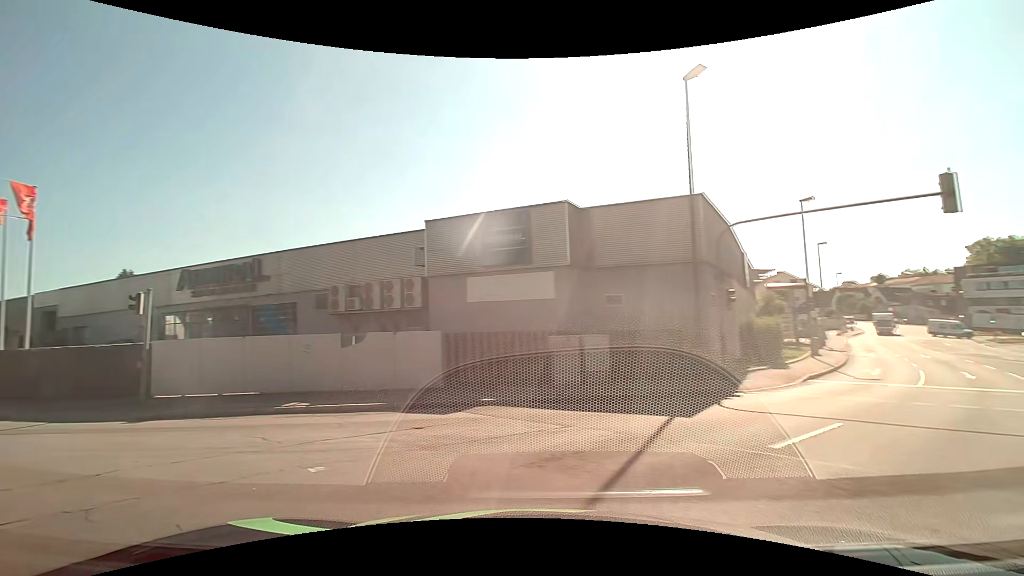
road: tertiary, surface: asphalt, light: Day
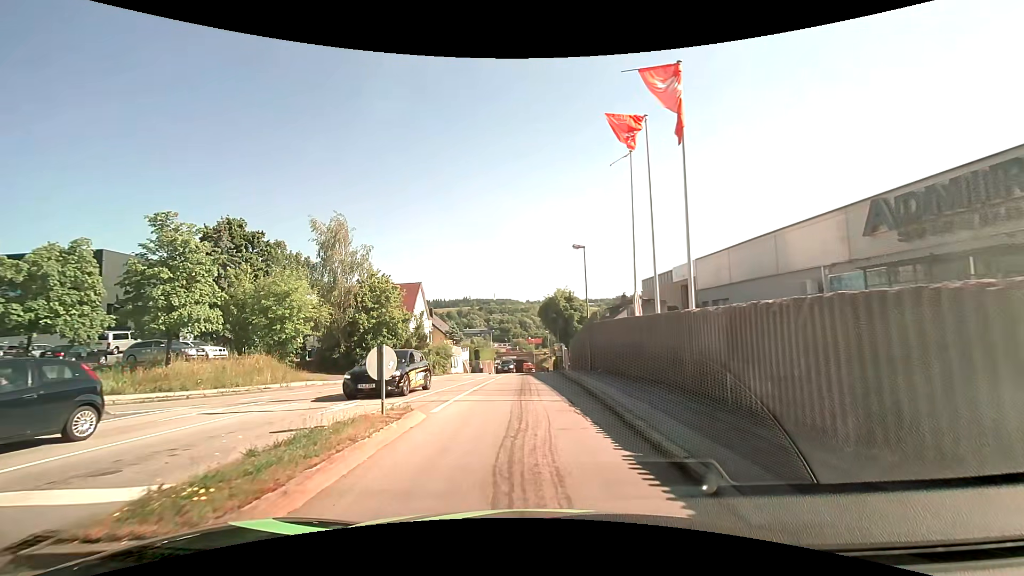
(-10.5, +11.0) m; -64°
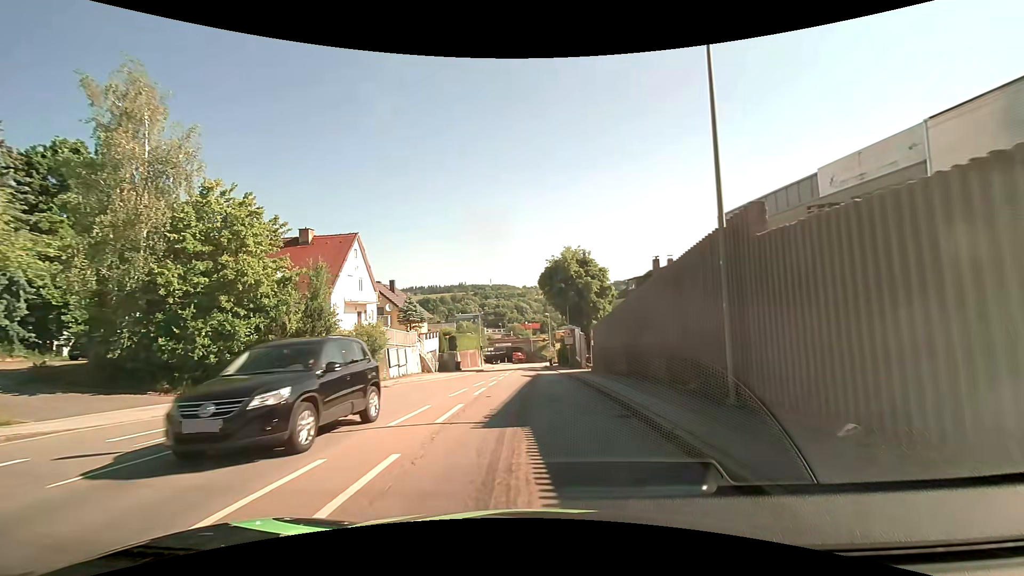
(0.0, +22.3) m; 0°
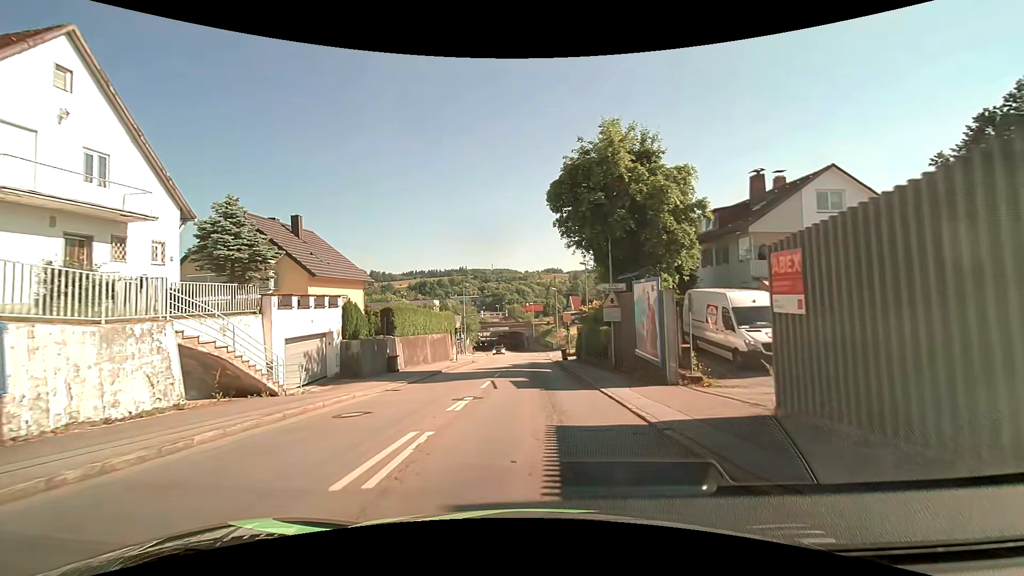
(0.0, +25.6) m; 0°
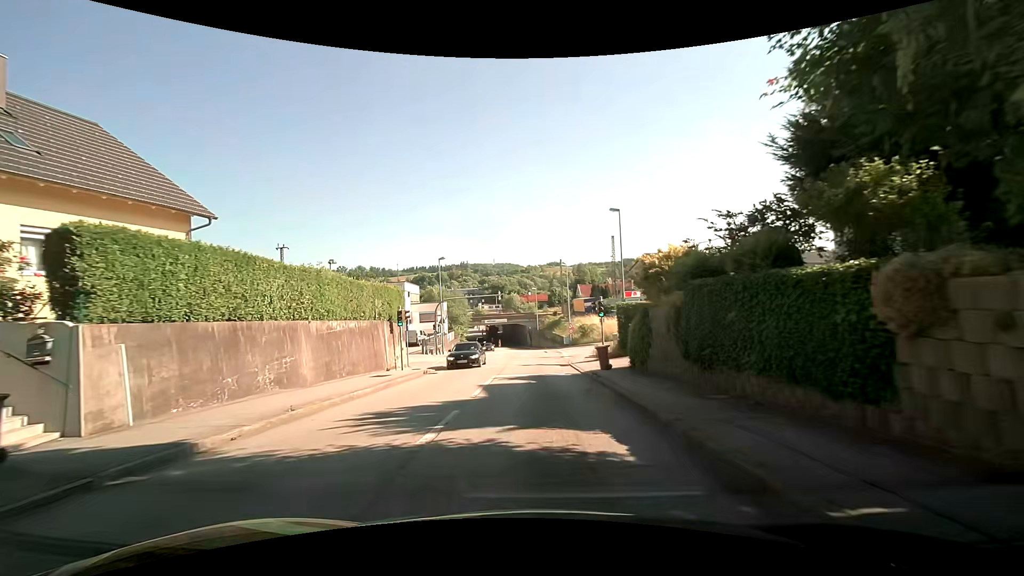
(-0.1, +20.9) m; -1°
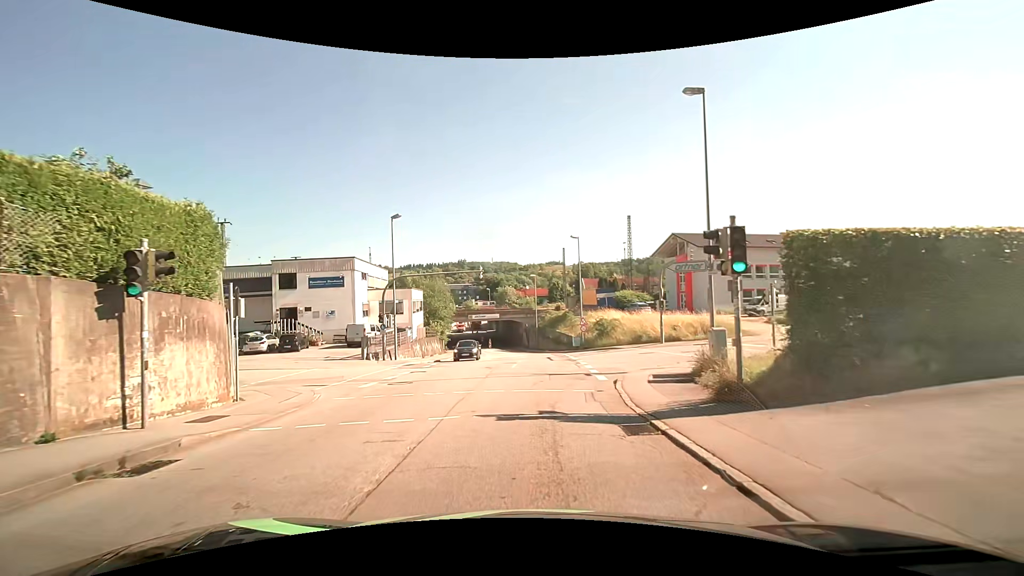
(+0.1, +17.4) m; +1°
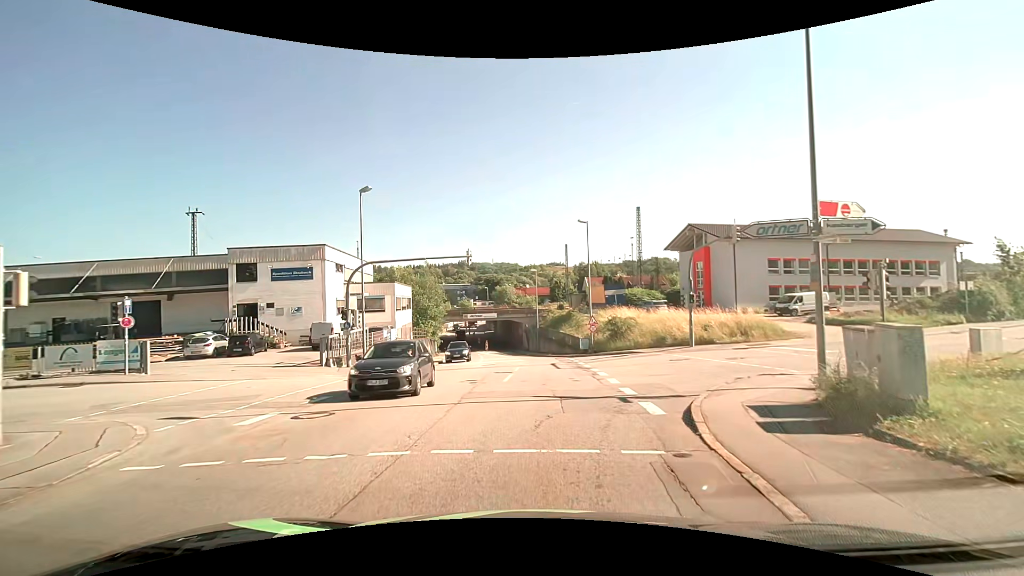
(0.0, +6.6) m; 0°
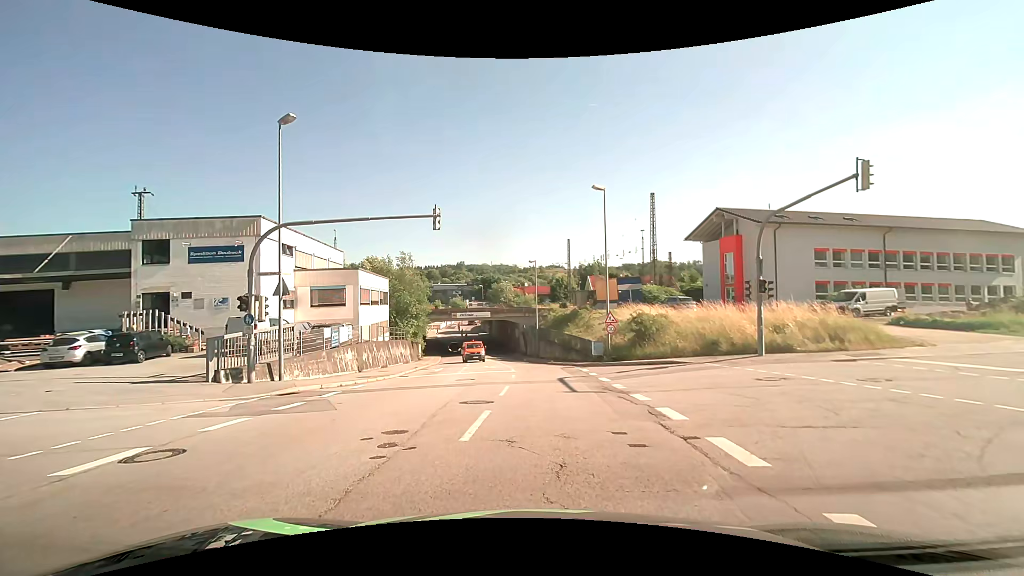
(0.0, +9.0) m; -3°
(-3, +9) (-12, +12) (-22, +11) (-32, +10) (-42, +9) (-52, +8) (-62, +7) (-72, +6) (-82, +5) (-92, +4) m
